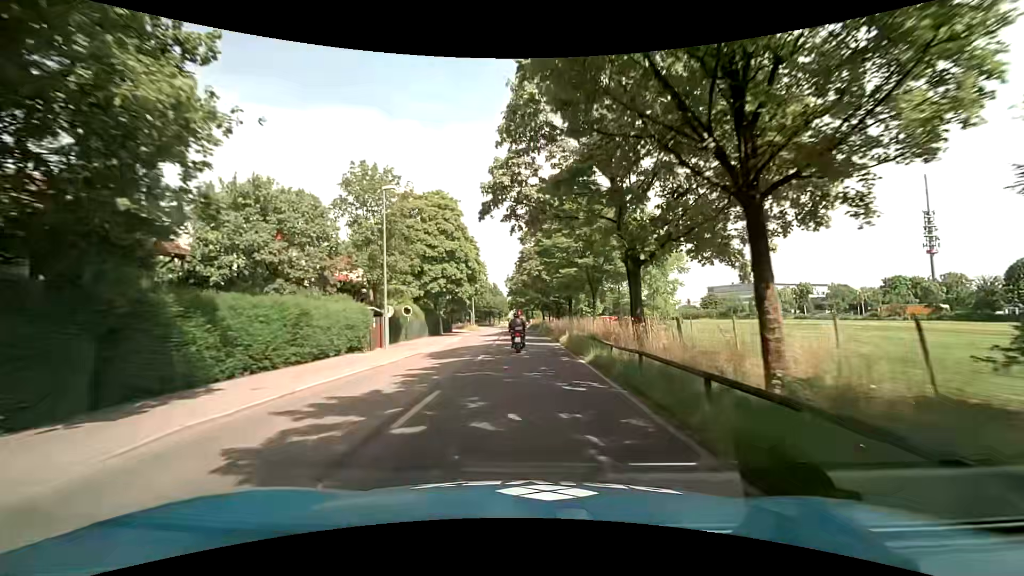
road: tertiary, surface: asphalt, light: Day
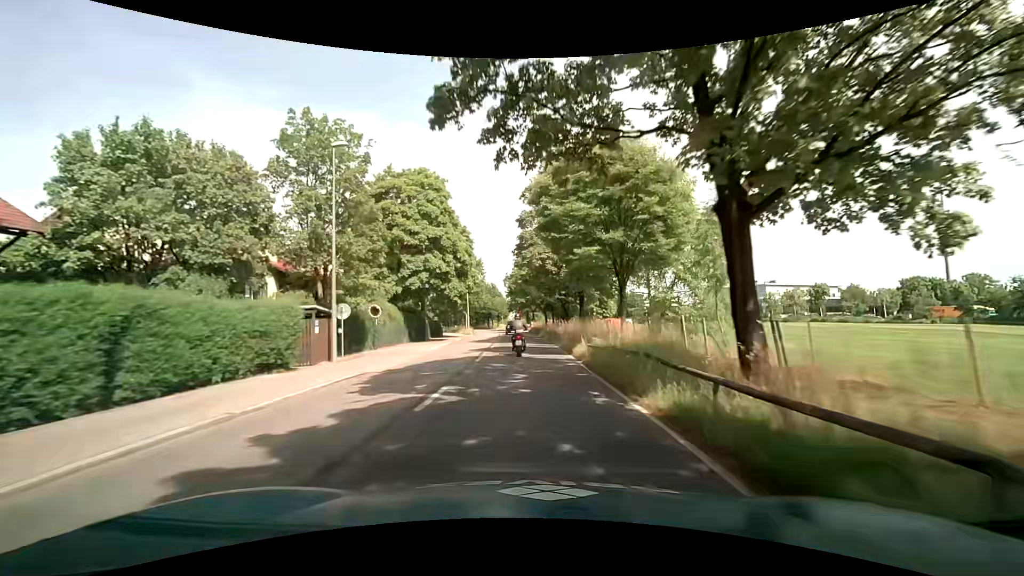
(-0.1, +8.4) m; -2°
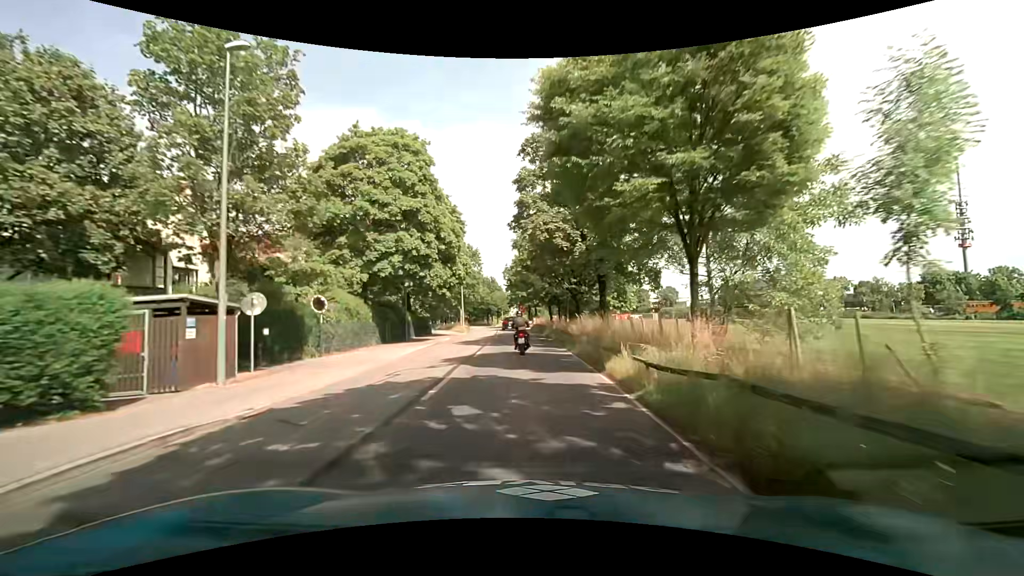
(+0.1, +8.4) m; 0°
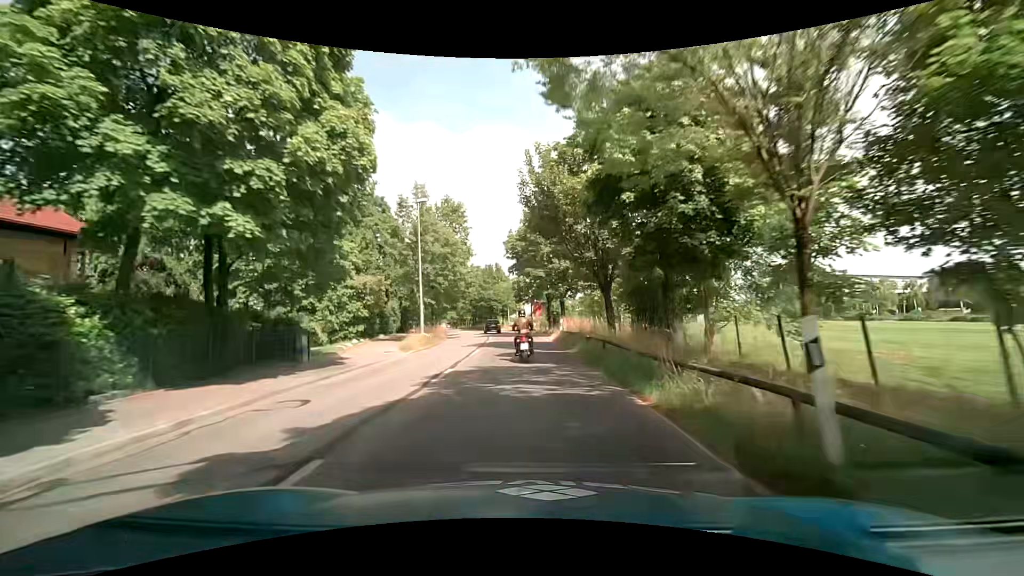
(-0.3, +33.5) m; -1°
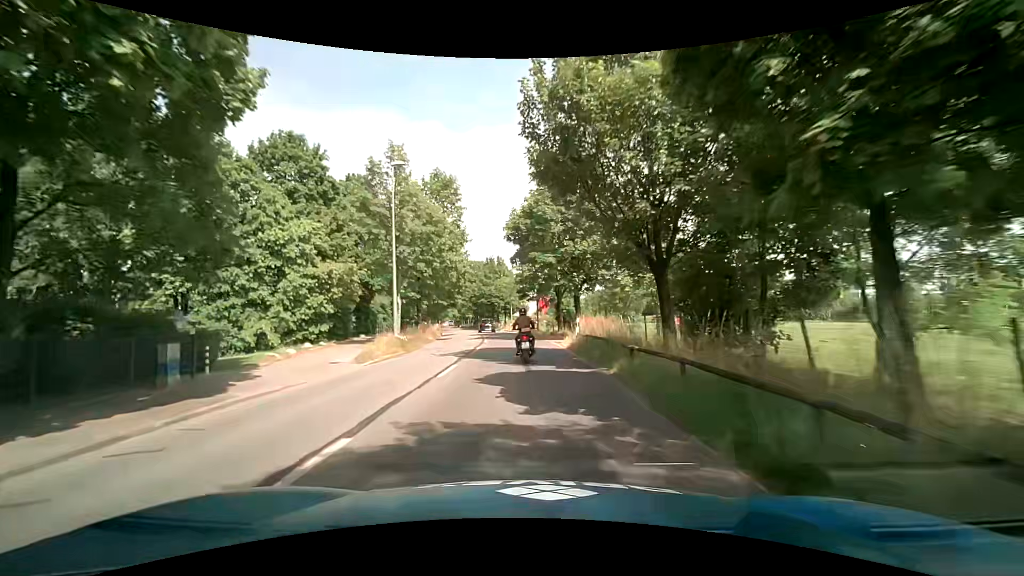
(-0.1, +8.2) m; -1°
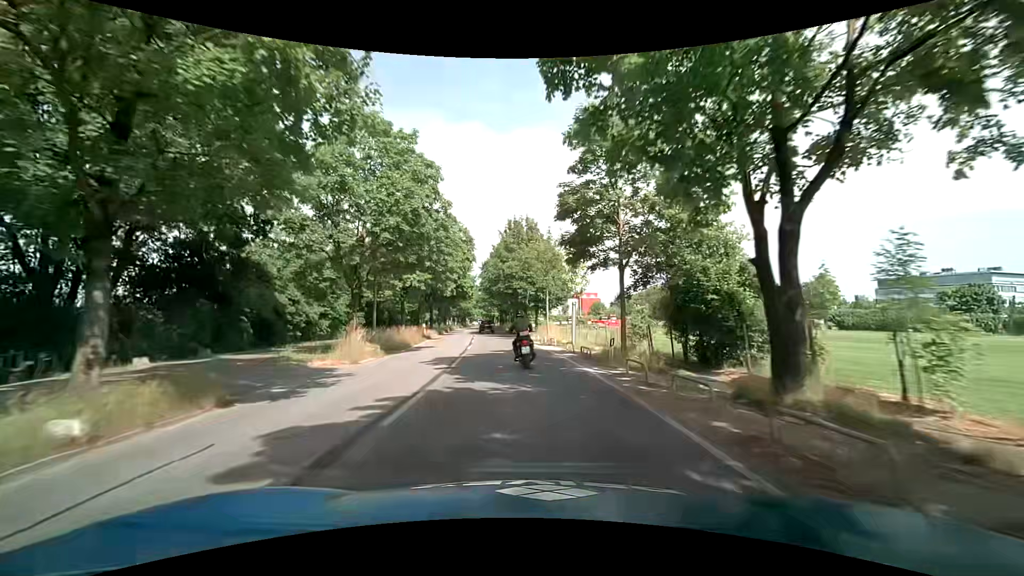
(-0.9, +32.2) m; -5°
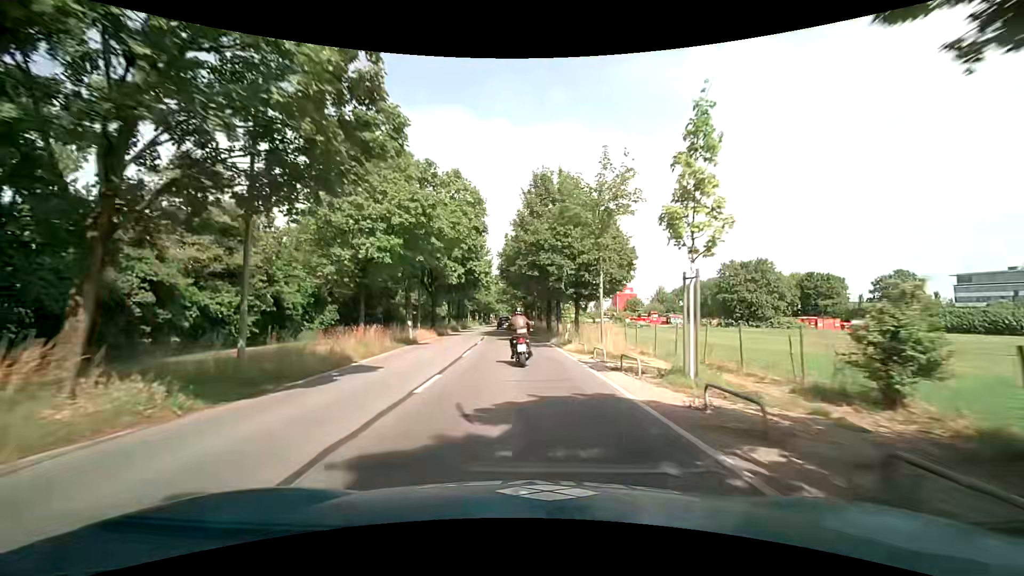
(-0.1, +15.8) m; -2°
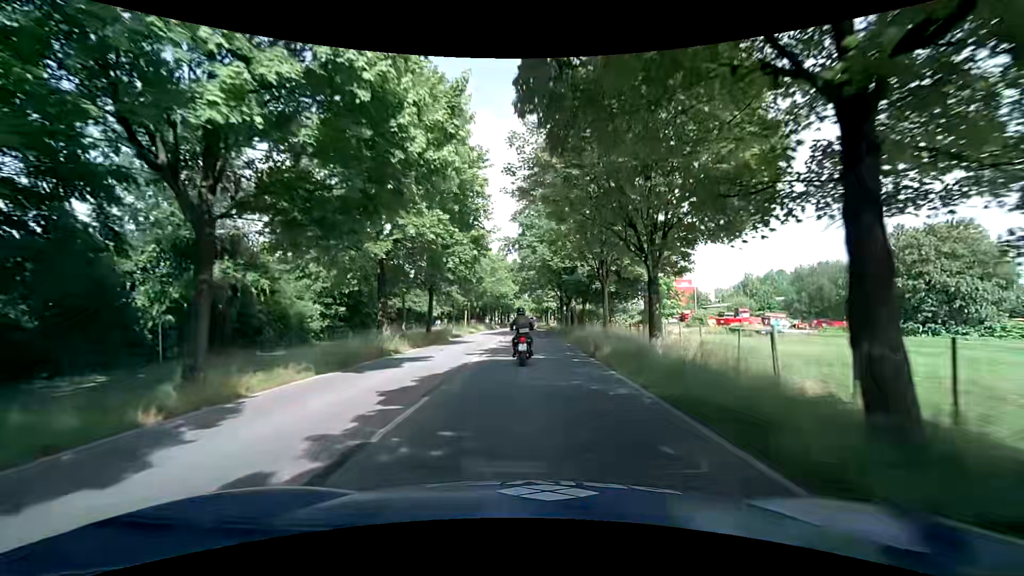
(-1.8, +39.1) m; -3°
(0, +10) (0, +20) (0, +30) (0, +40) (0, +50) (0, +60) (-1, +70) (-1, +80) (-1, +90) (-1, +100) m
